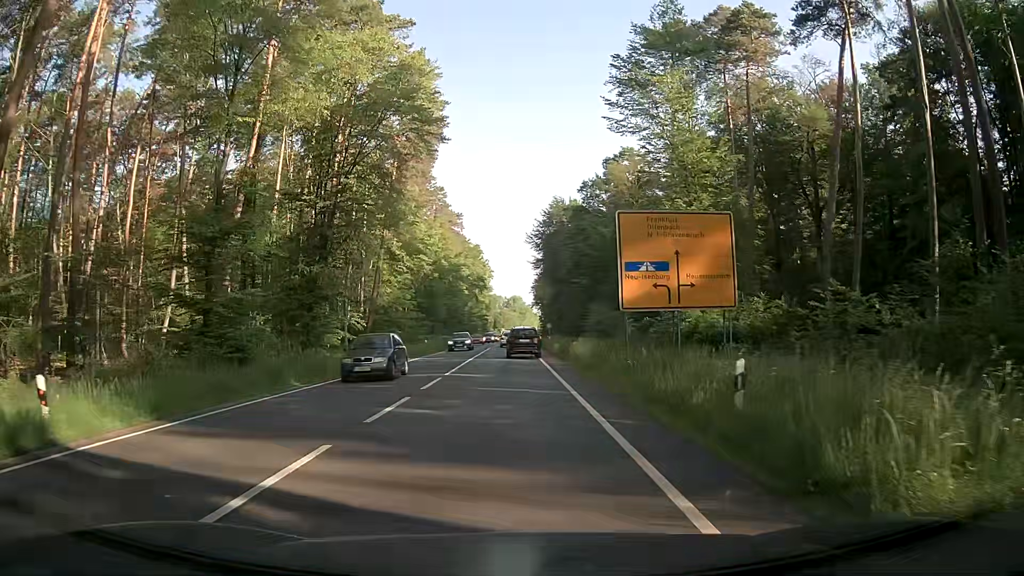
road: primary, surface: asphalt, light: Day
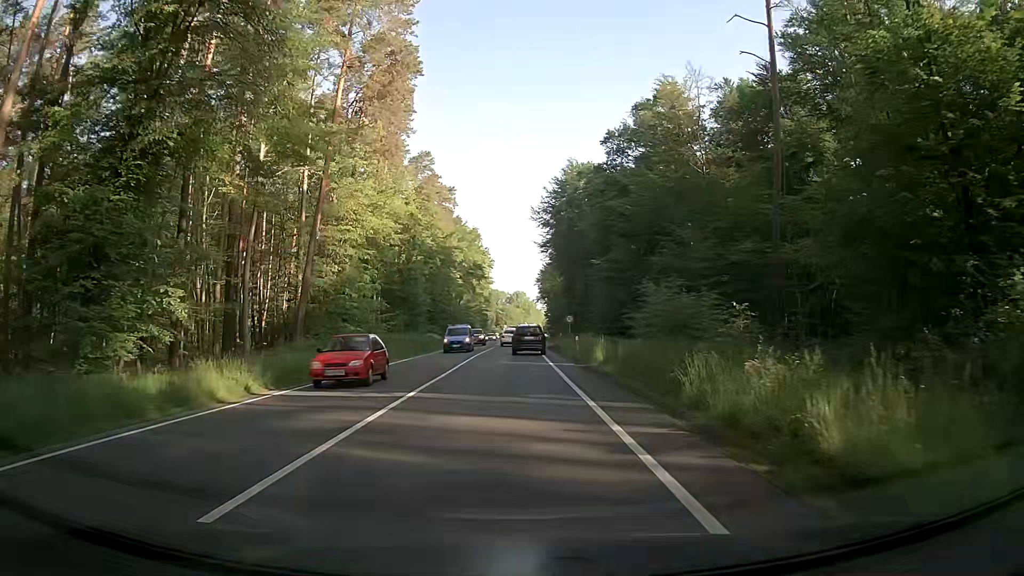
(-0.6, +24.3) m; -1°
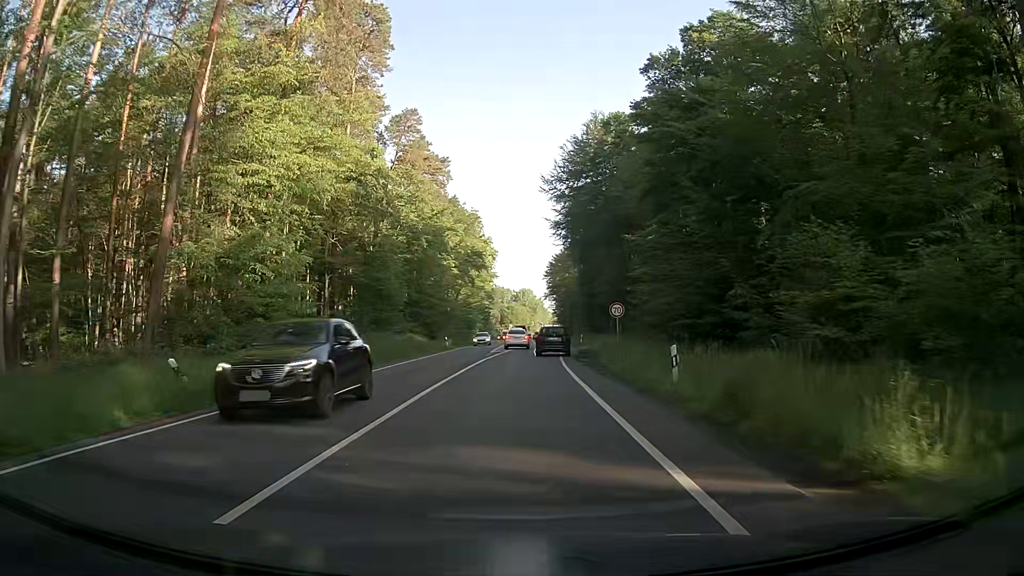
(-0.1, +21.0) m; 0°
